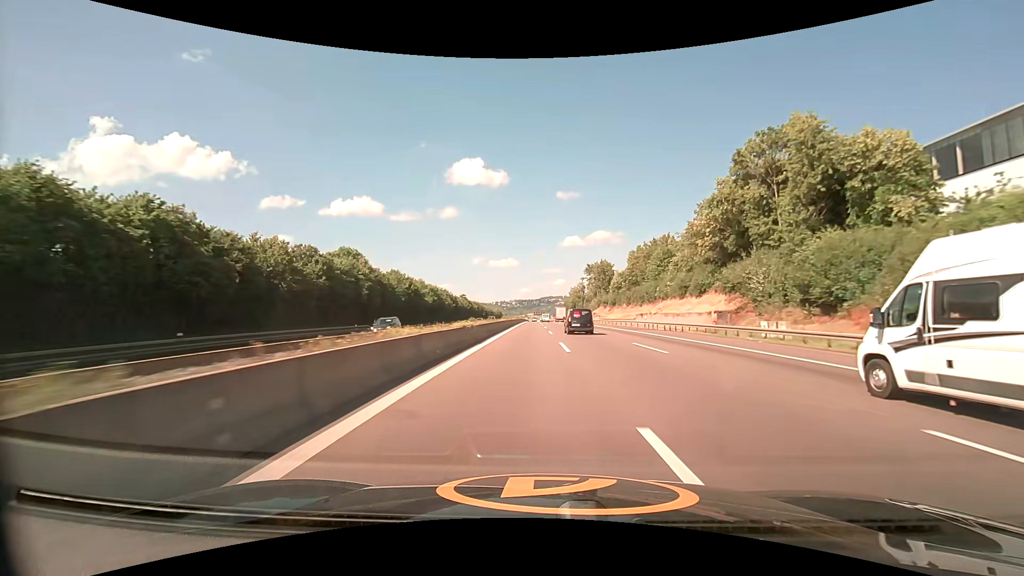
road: motorway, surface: asphalt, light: Day
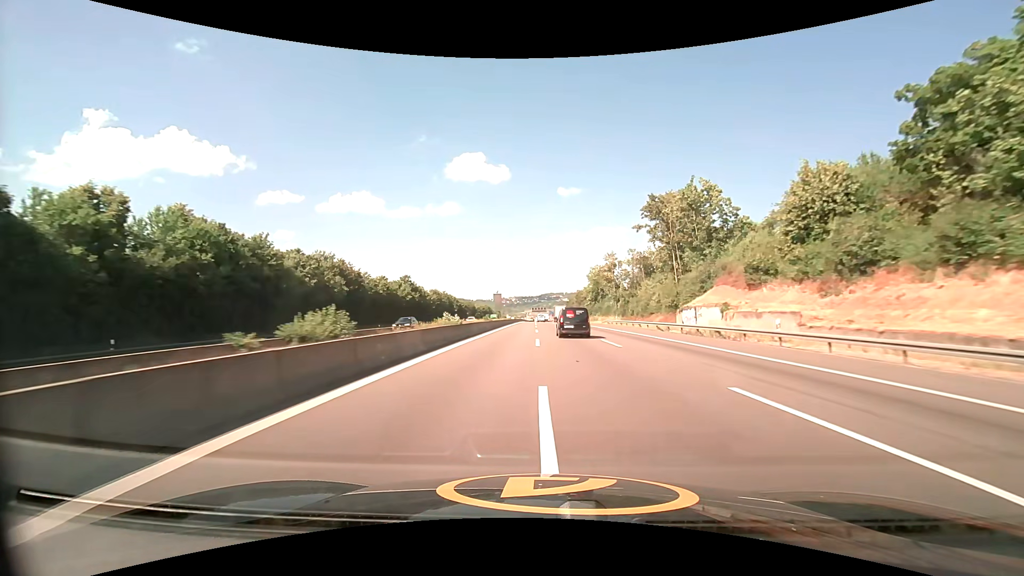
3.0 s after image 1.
(-0.1, +86.4) m; 0°
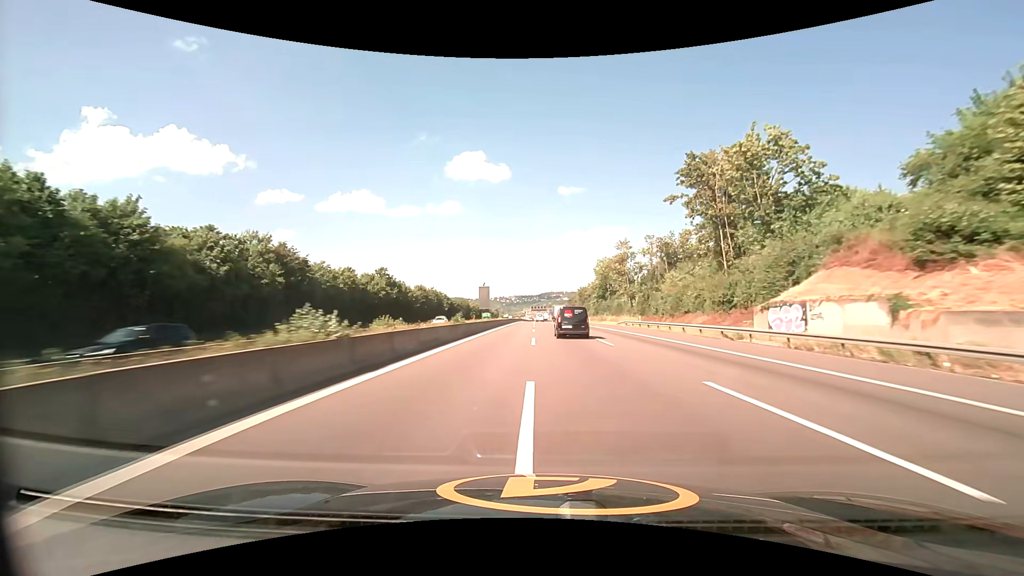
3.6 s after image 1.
(0.0, +17.2) m; 0°
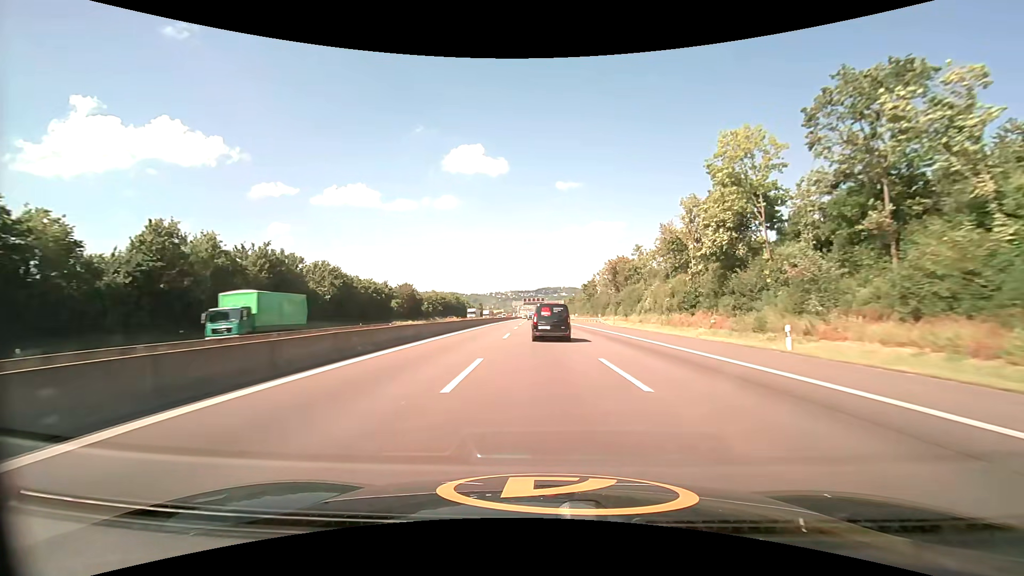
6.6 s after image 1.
(+0.3, +85.0) m; 0°
(0, +10) (0, +20) (0, +30) (0, +40) (0, +50) (-1, +60) (-1, +70) (-1, +80) (-1, +90) (-2, +100) m
